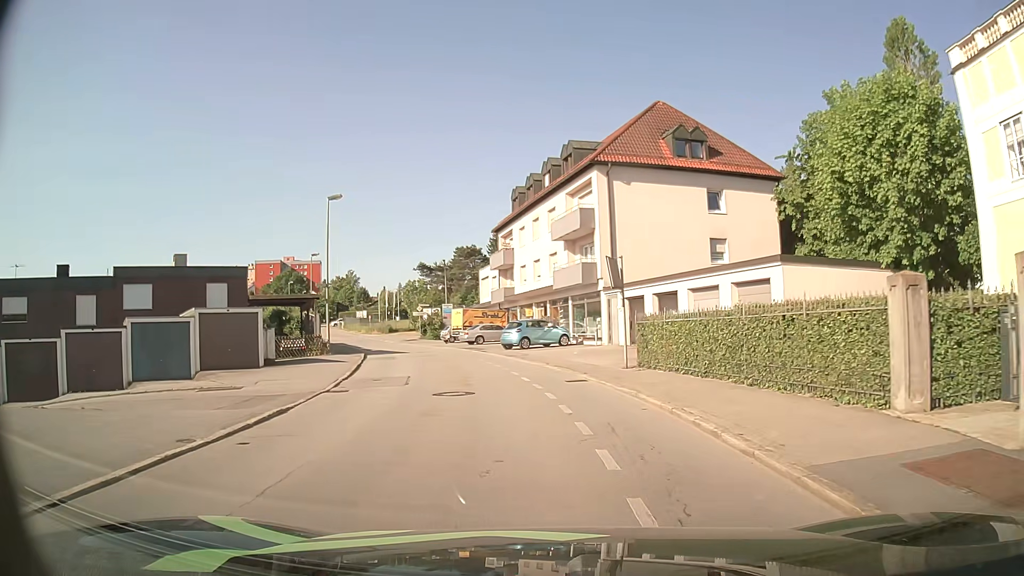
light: Day
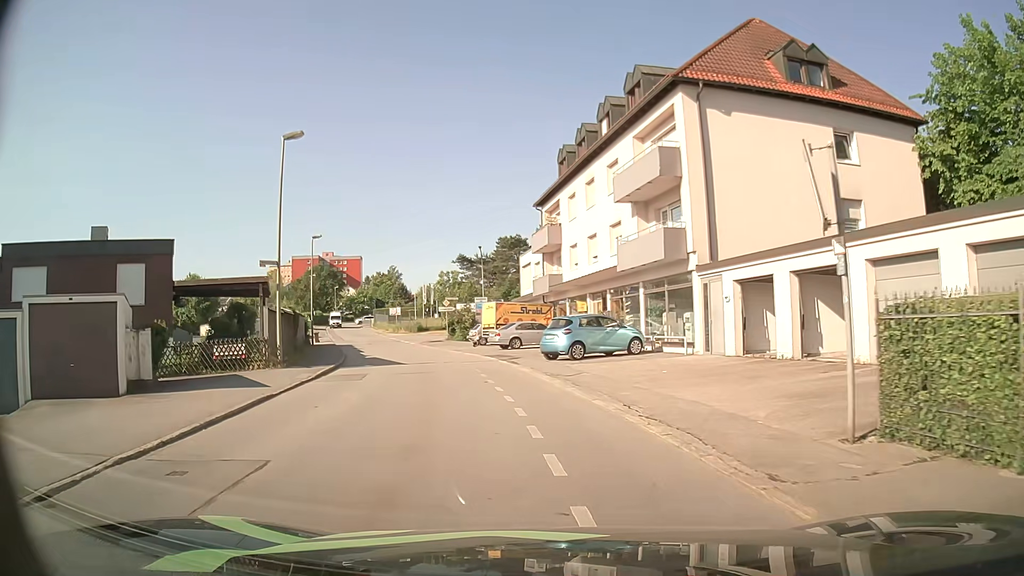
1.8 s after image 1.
(-0.3, +12.1) m; -4°
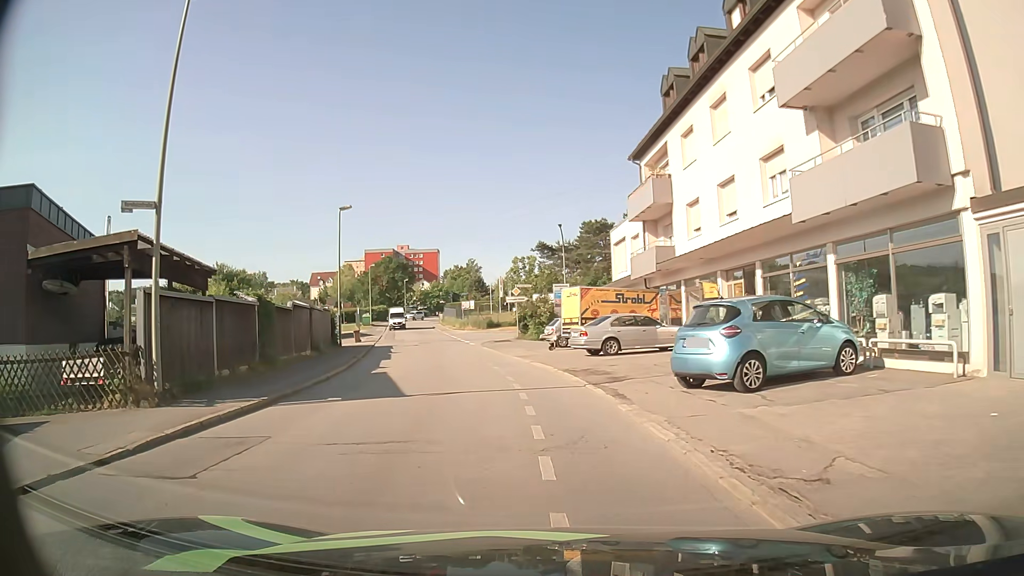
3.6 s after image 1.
(-0.7, +12.1) m; -7°
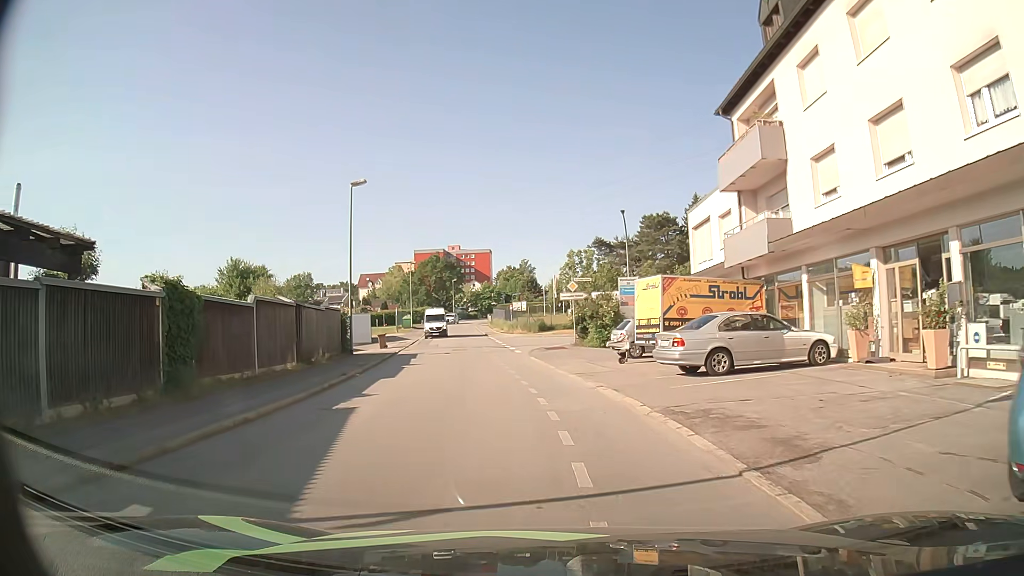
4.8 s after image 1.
(-0.3, +8.2) m; -4°
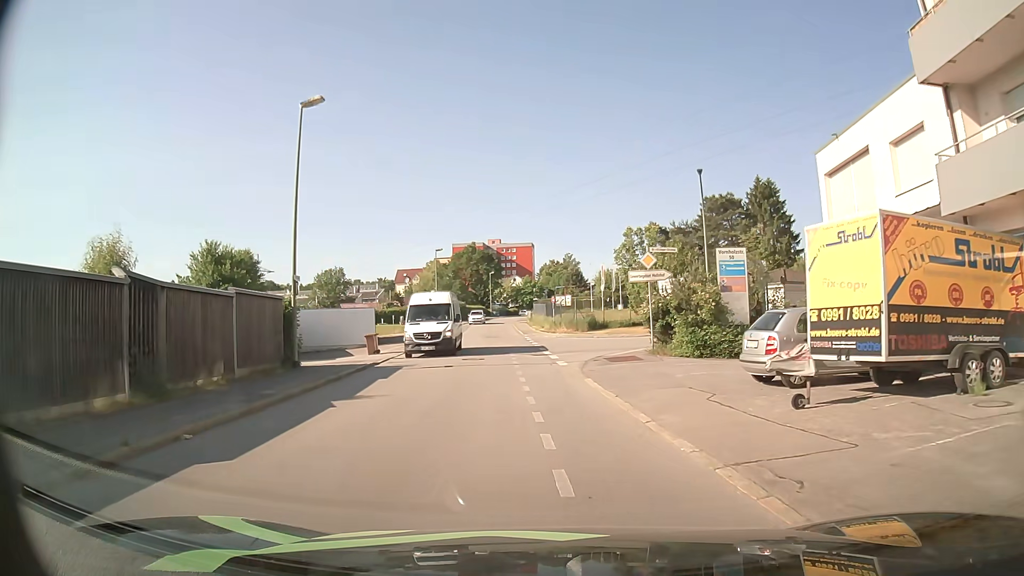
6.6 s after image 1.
(-0.5, +12.3) m; -3°
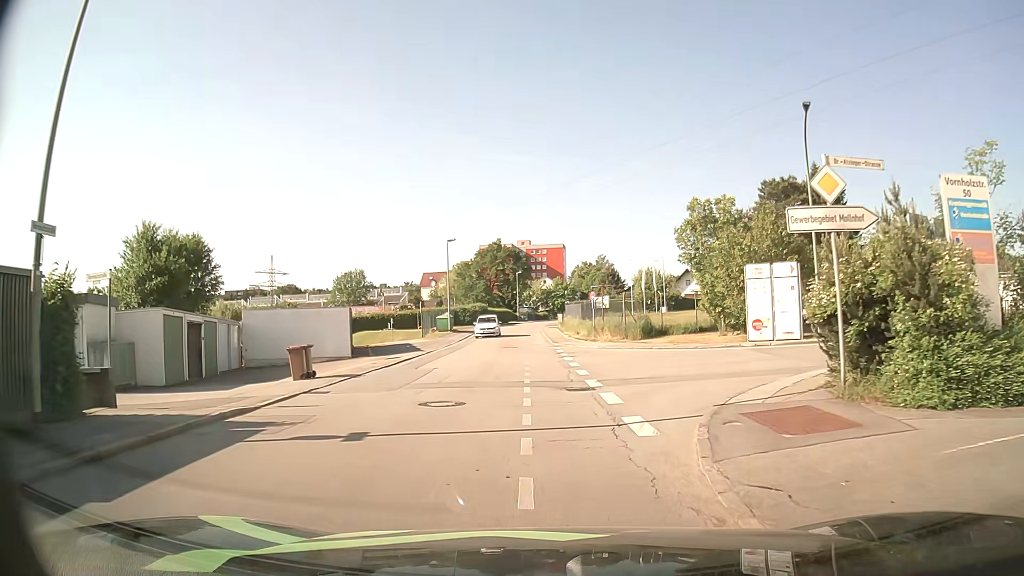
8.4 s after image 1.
(-0.3, +12.4) m; -3°
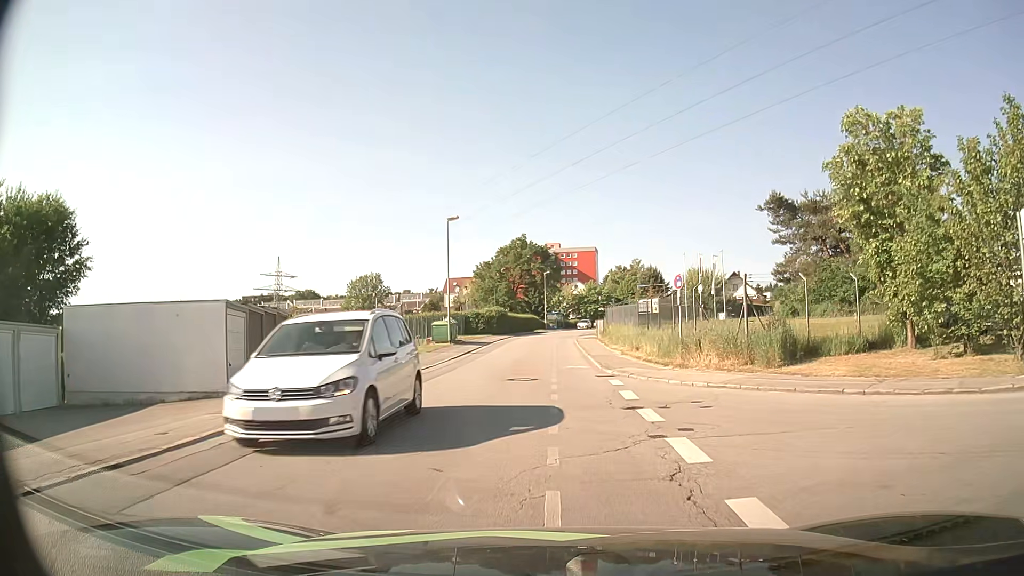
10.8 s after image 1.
(-0.5, +16.2) m; -4°
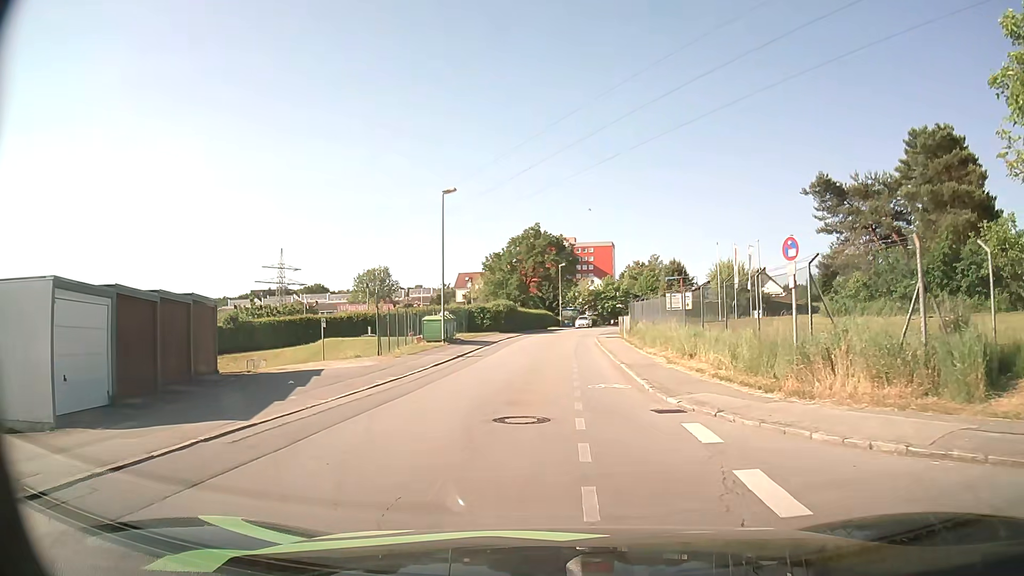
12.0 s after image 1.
(+0.1, +7.9) m; +1°
(0, +10) (0, +20) (0, +30) (+1, +40) (+1, +50) (+2, +60) (+4, +70) (+5, +80) (+8, +89) (+11, +99) m
